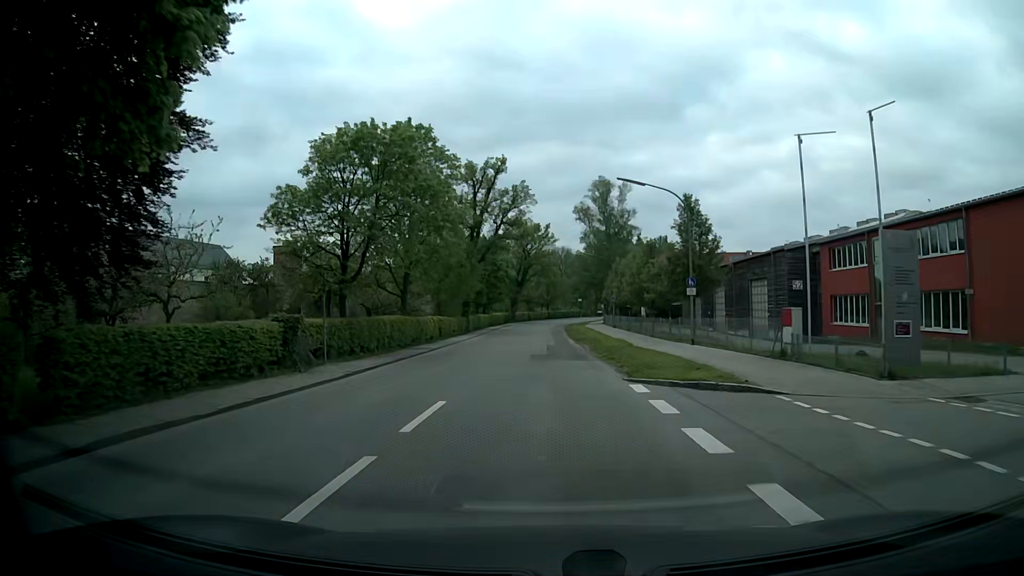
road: secondary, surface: asphalt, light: Day
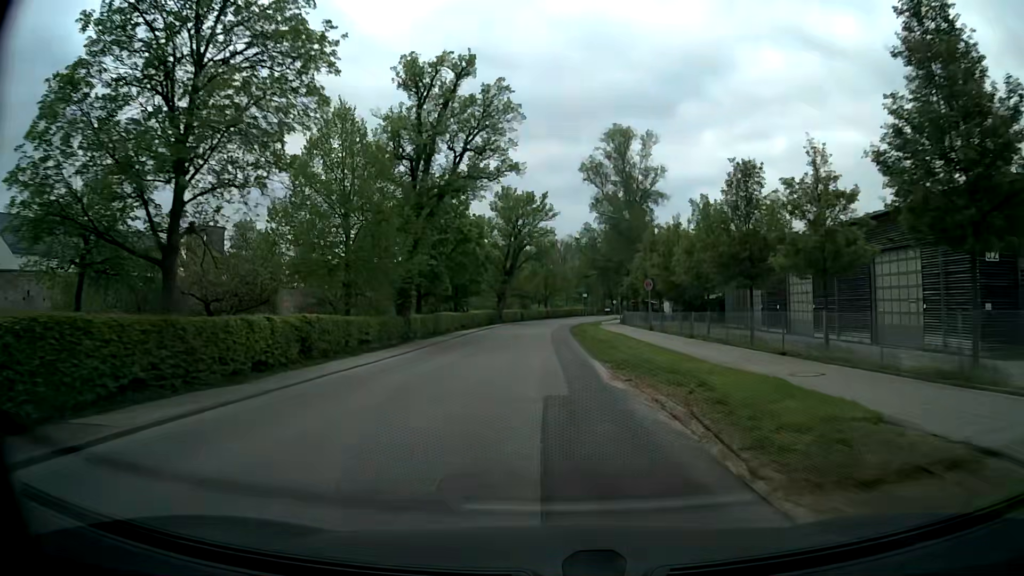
(+0.1, +24.4) m; 0°
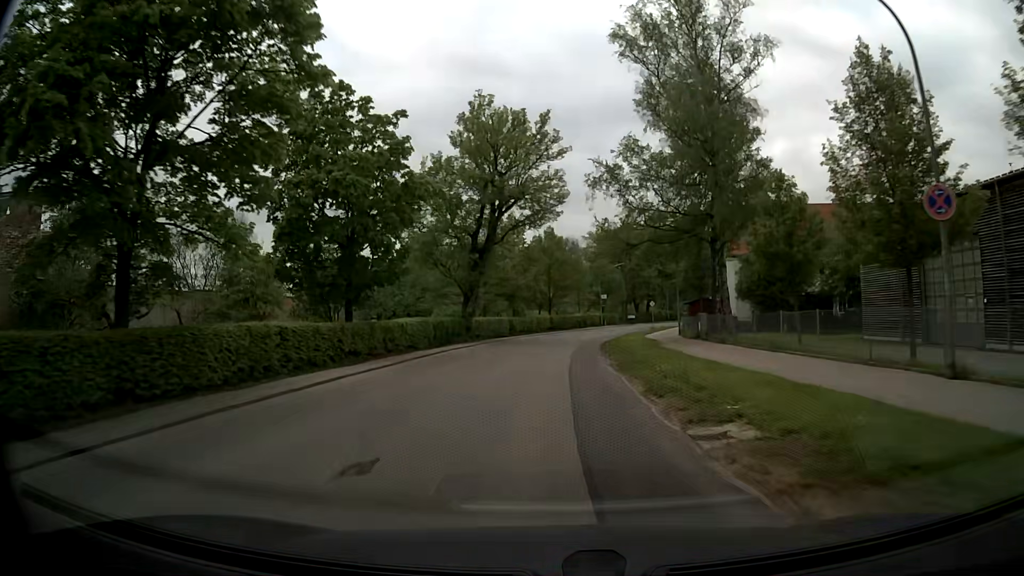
(-0.1, +32.3) m; -1°
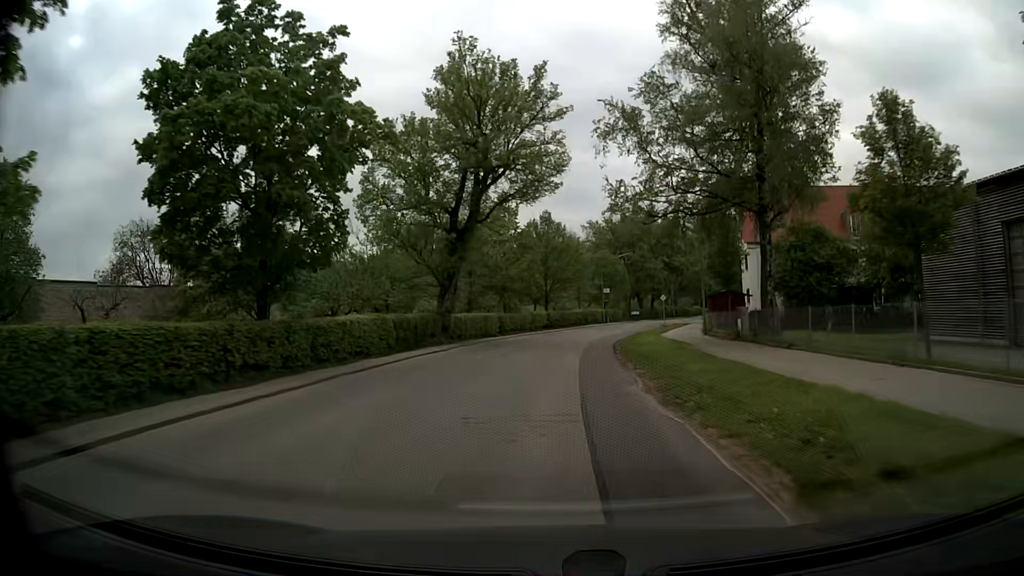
(+0.1, +8.0) m; +1°
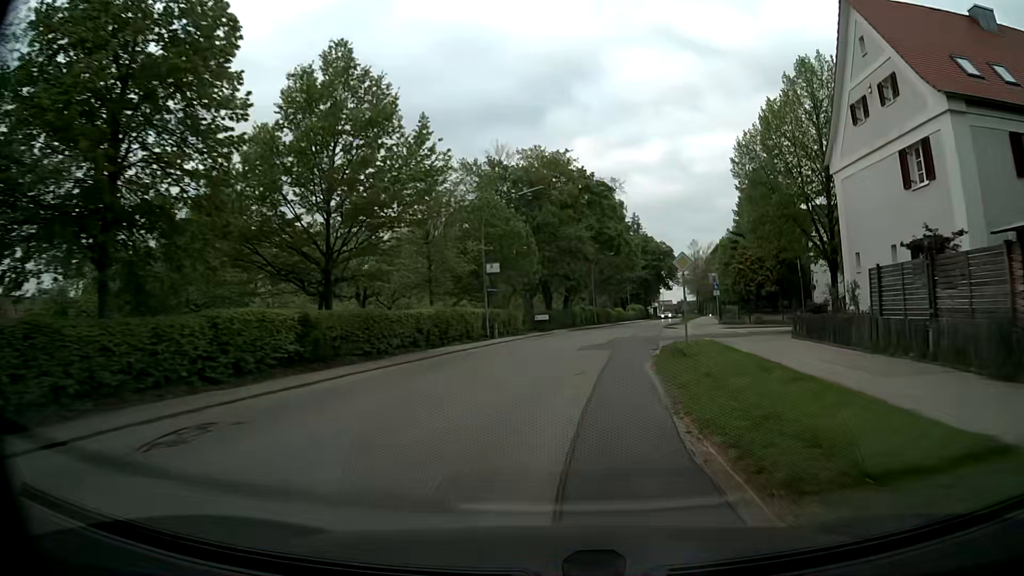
(+2.6, +39.7) m; +10°
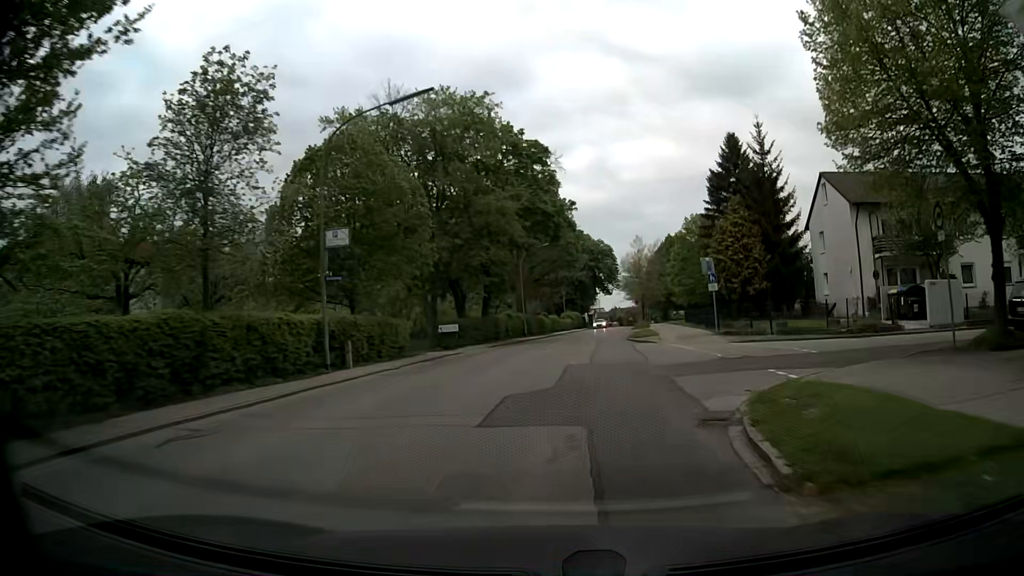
(+0.8, +15.9) m; +6°
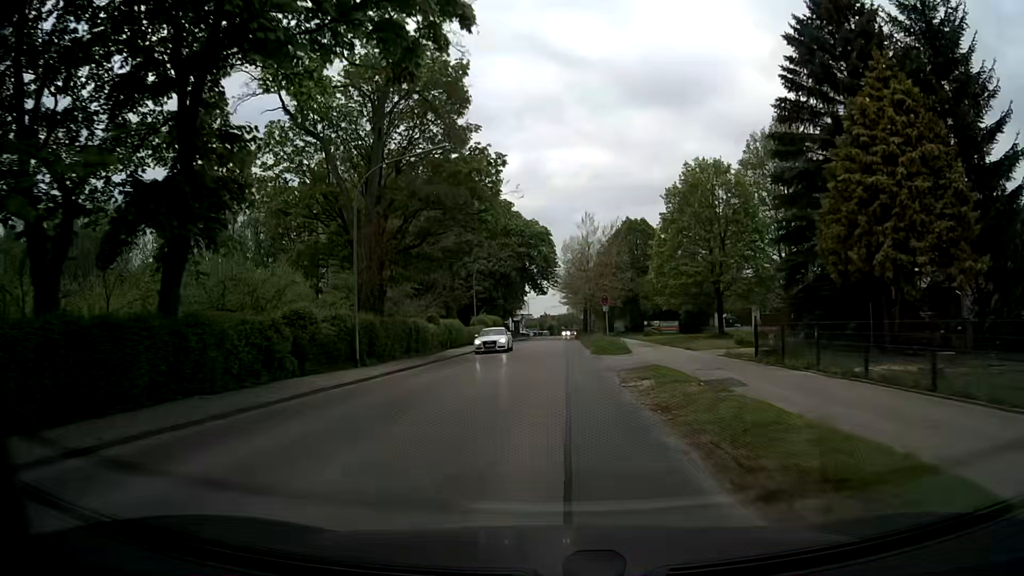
(+2.1, +31.3) m; +6°
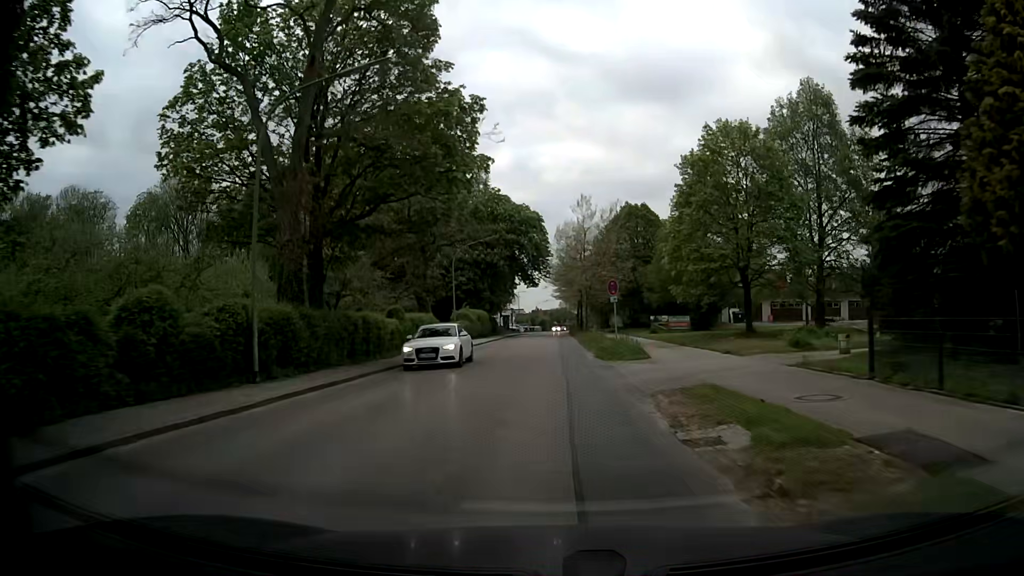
(0.0, +7.8) m; +1°
(0, +10) (0, +20) (0, +30) (0, +40) (0, +50) (0, +60) (0, +70) (0, +80) (0, +90) (+1, +100) m
